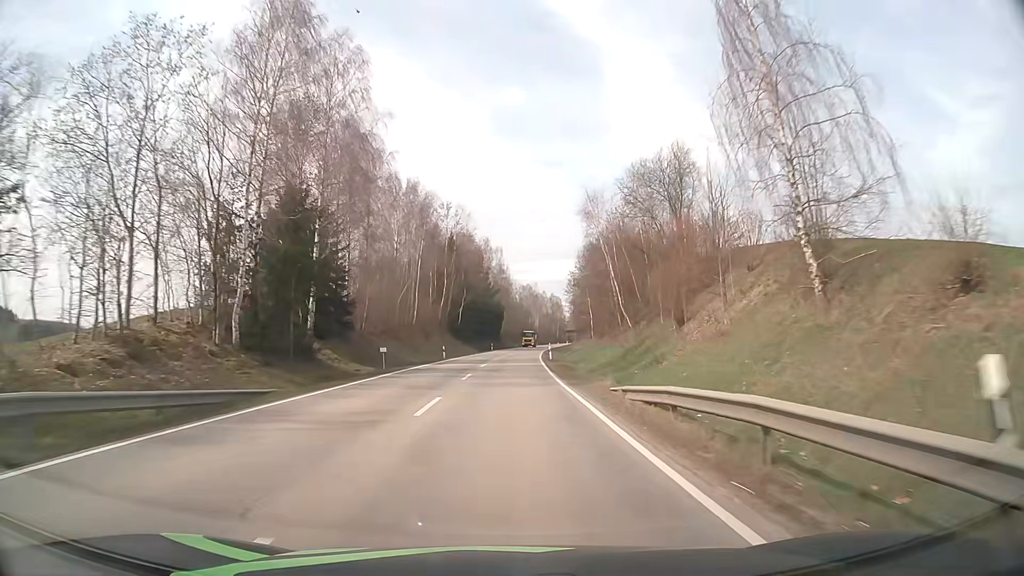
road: secondary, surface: asphalt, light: Day
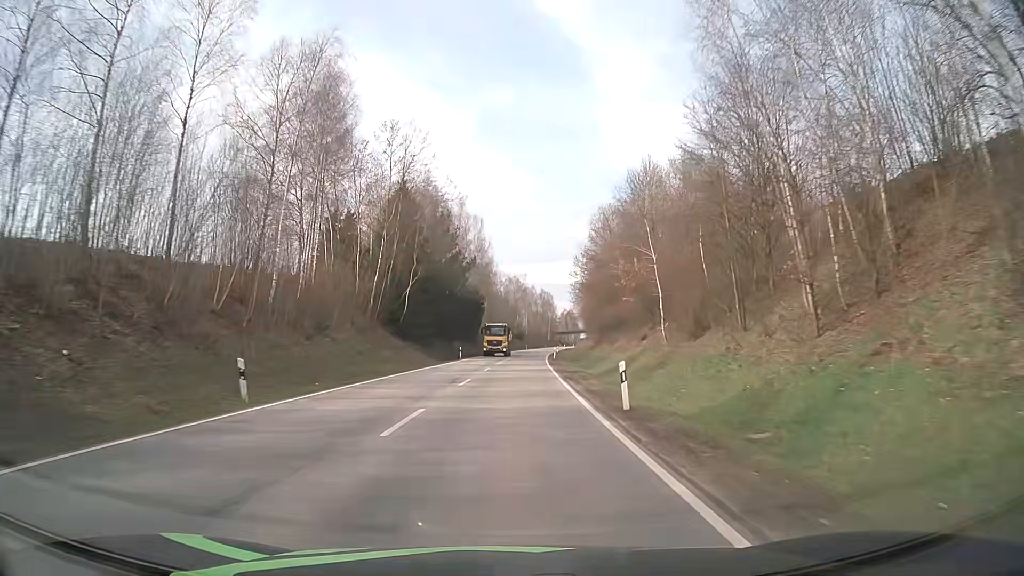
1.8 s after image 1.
(+0.5, +38.8) m; +1°
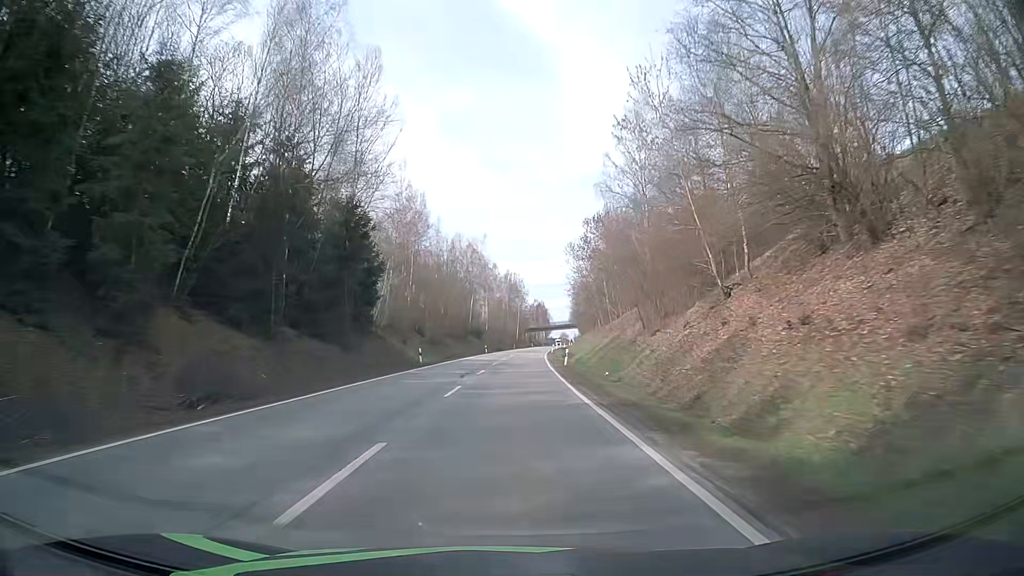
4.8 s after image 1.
(+2.0, +65.2) m; +3°
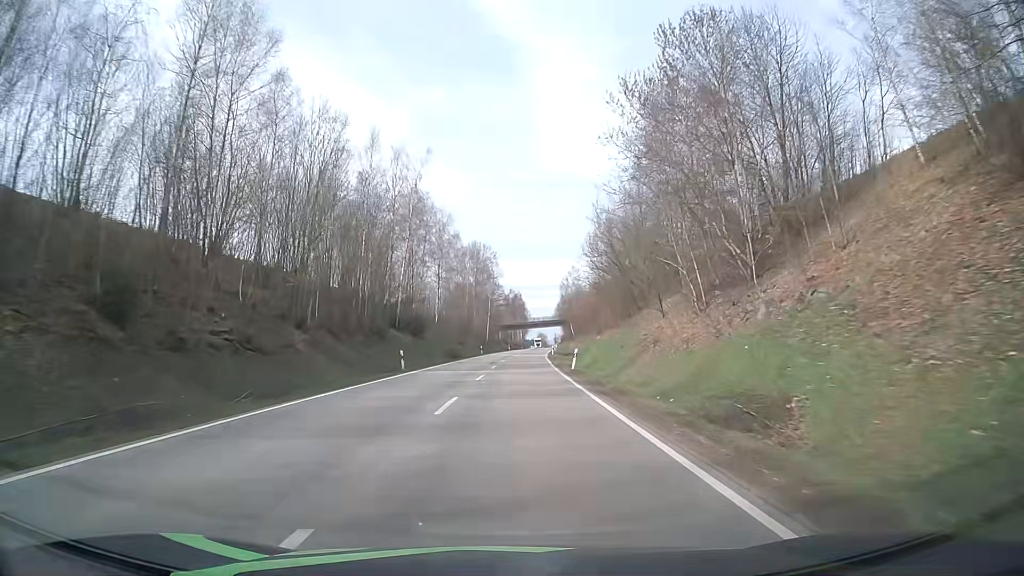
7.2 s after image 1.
(+1.2, +52.6) m; +2°
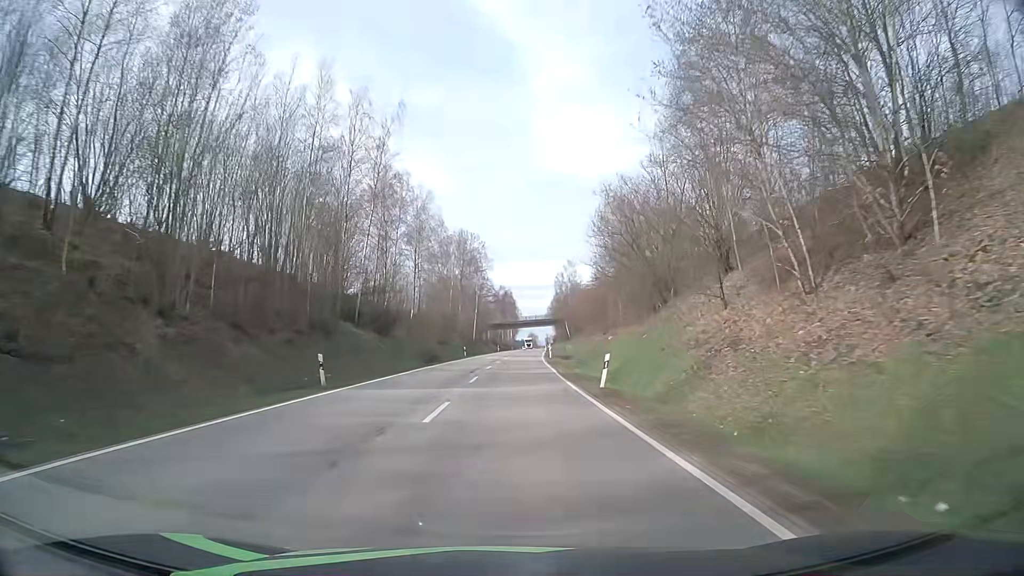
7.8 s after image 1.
(+0.1, +13.2) m; +1°
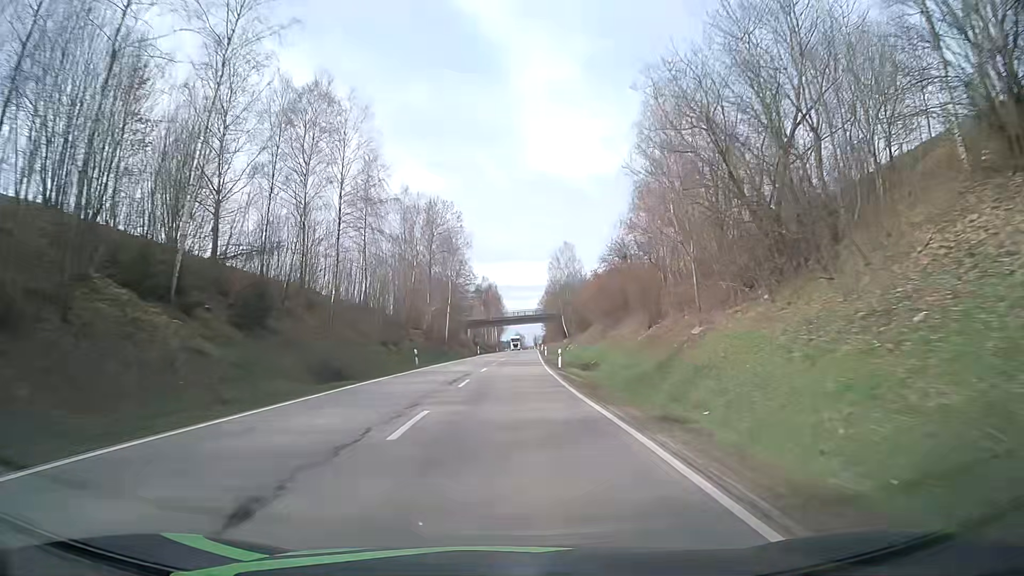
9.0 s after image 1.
(+0.2, +26.5) m; +1°
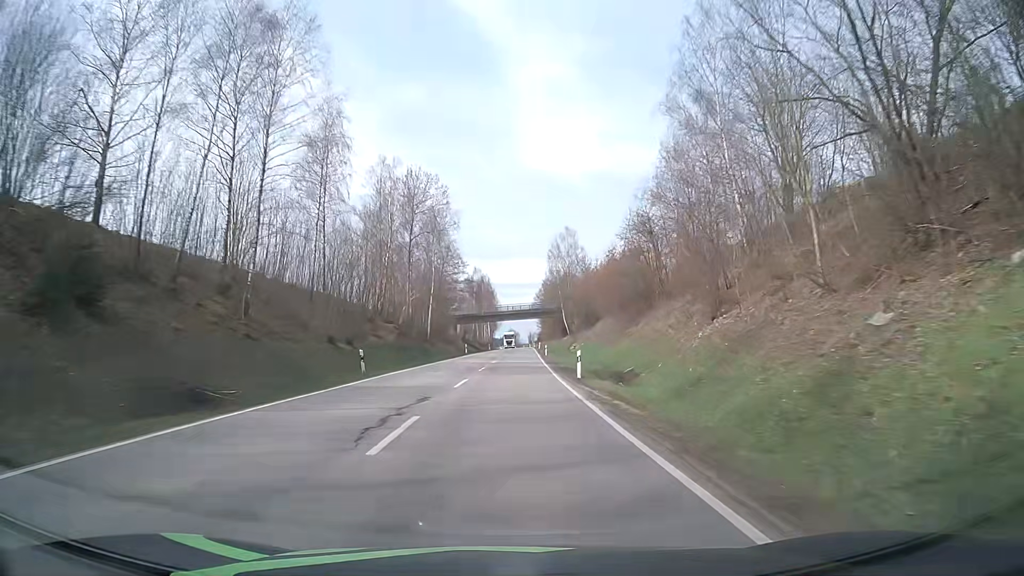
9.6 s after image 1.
(0.0, +13.3) m; +1°
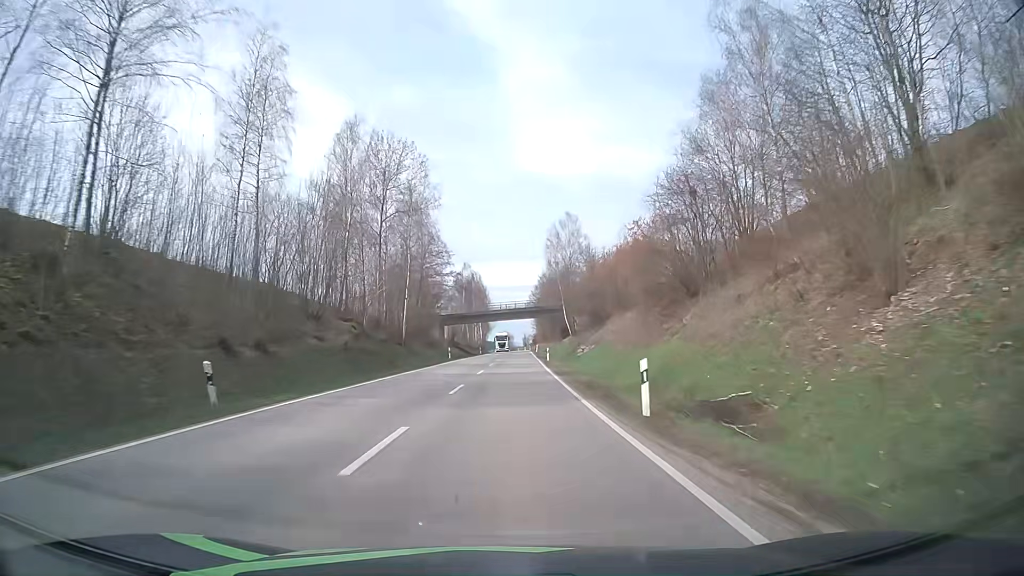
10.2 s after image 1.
(0.0, +13.3) m; 0°
(0, +10) (0, +20) (0, +30) (0, +40) (+1, +50) (+1, +60) (+1, +70) (+1, +80) (+1, +90) (+2, +100) m
